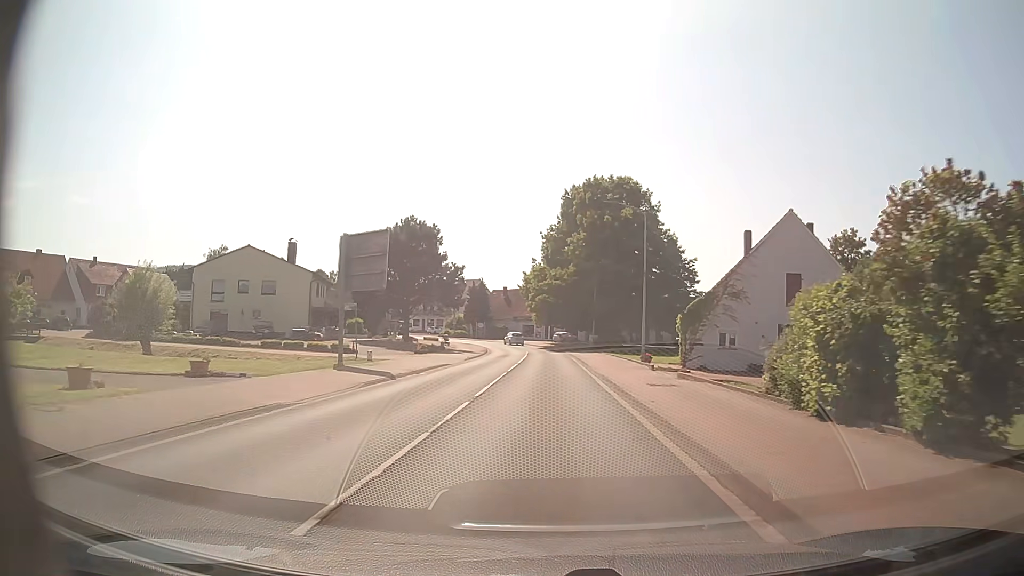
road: primary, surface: asphalt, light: Day
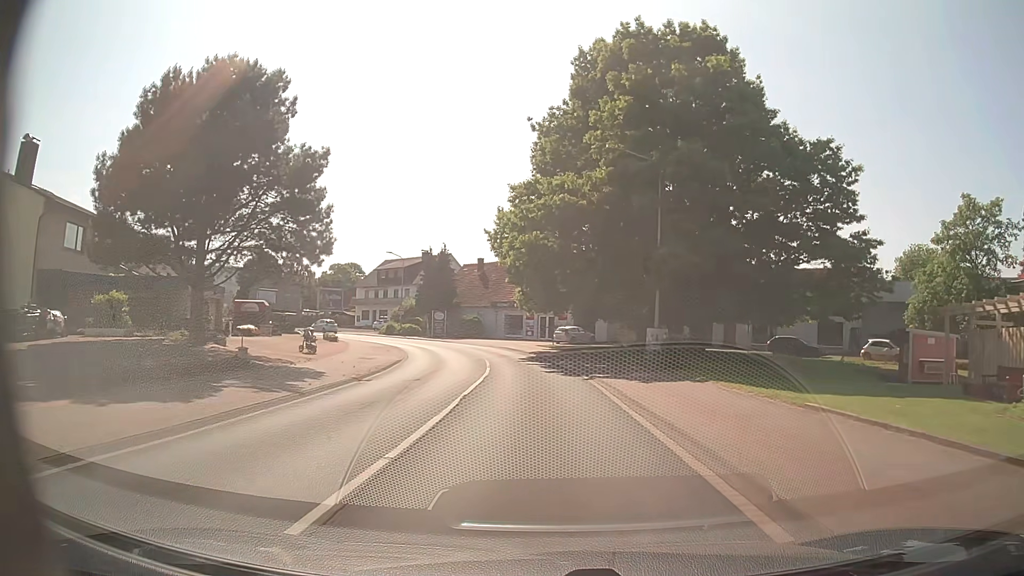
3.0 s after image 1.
(+0.1, +39.4) m; 0°
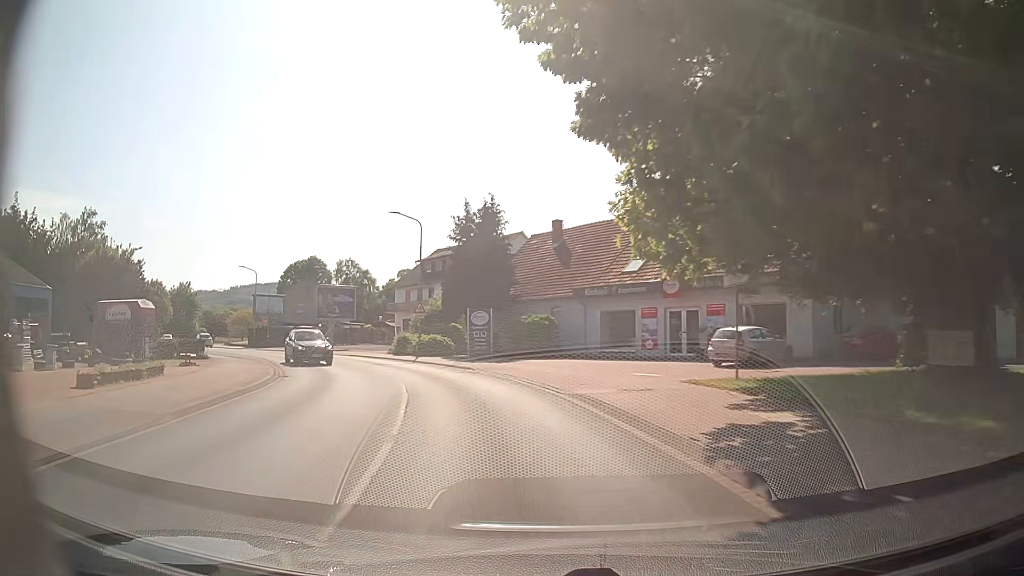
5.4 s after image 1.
(-1.1, +31.1) m; -8°
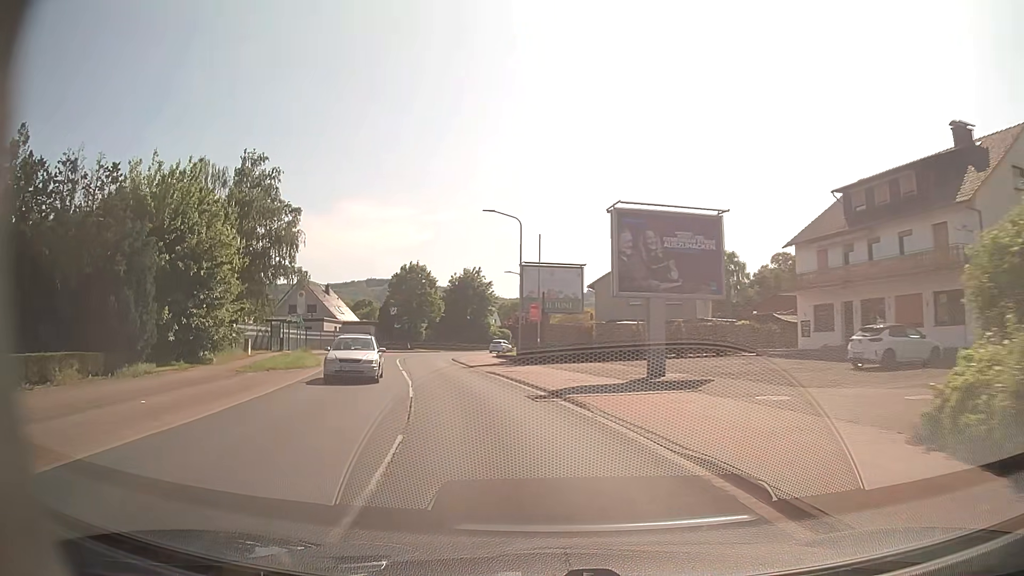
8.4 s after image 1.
(-10.3, +35.2) m; -31°
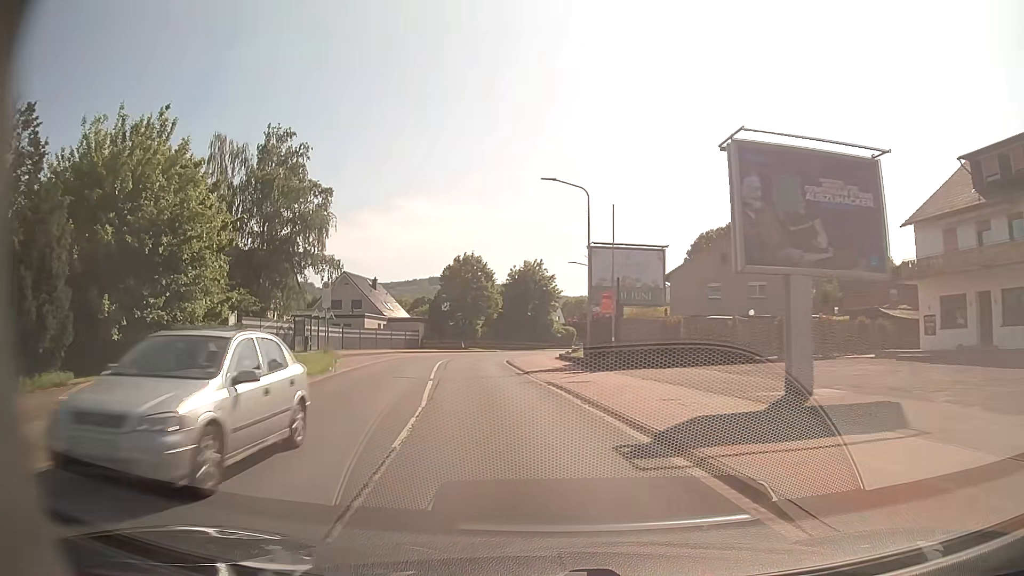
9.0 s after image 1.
(-0.5, +7.5) m; -7°
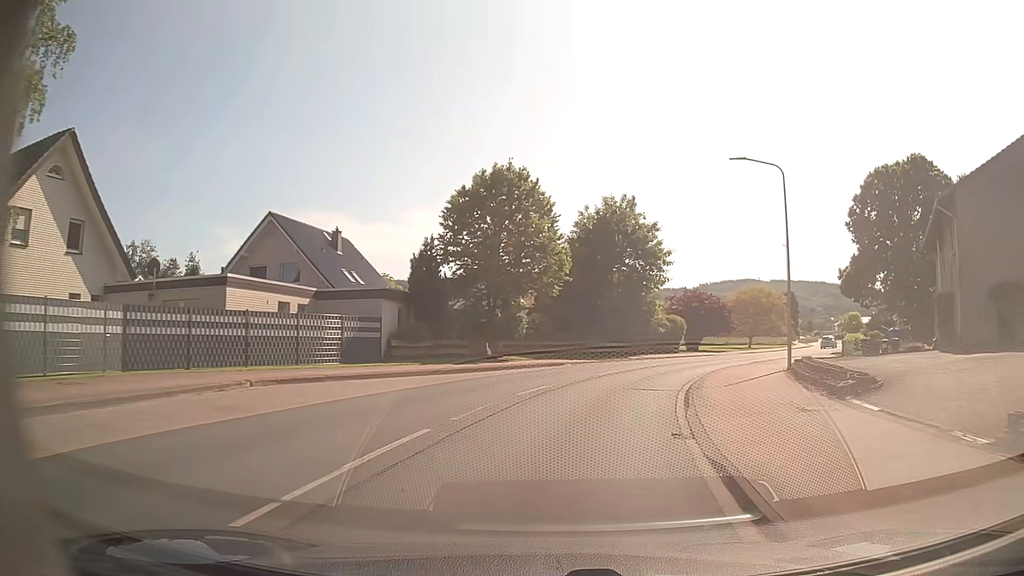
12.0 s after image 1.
(-3.5, +38.1) m; -4°
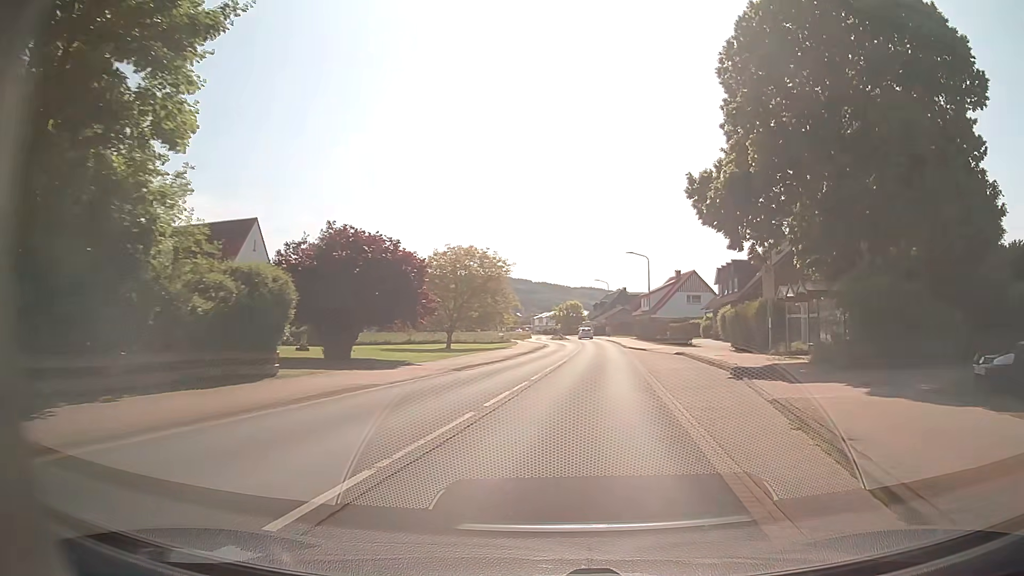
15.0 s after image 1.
(+9.1, +36.7) m; +27°
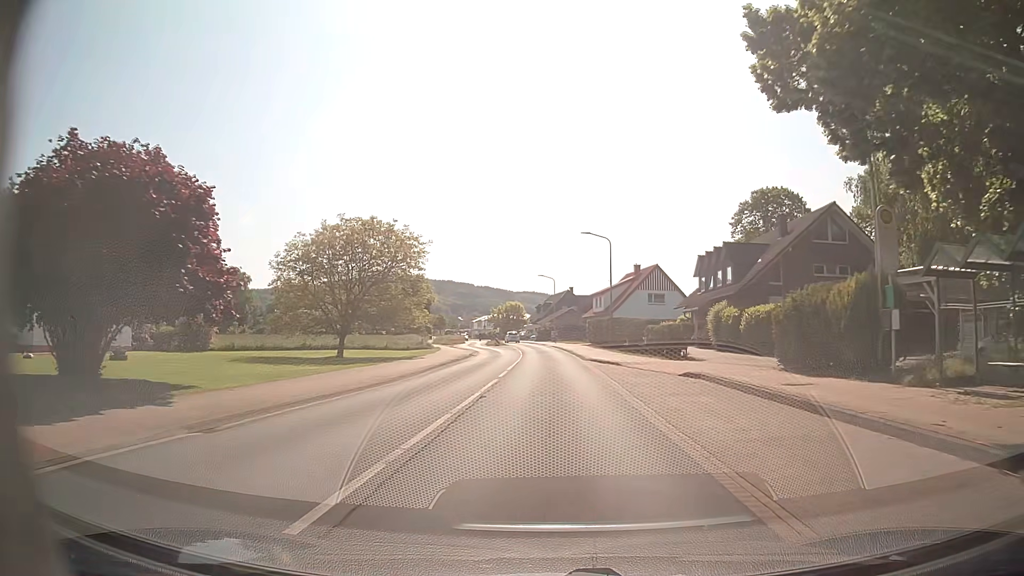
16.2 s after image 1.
(+0.8, +15.8) m; +4°
(0, +10) (0, +20) (0, +30) (0, +40) (0, +50) (0, +60) (-1, +70) (-2, +80) (-4, +90) (-5, +100) m
